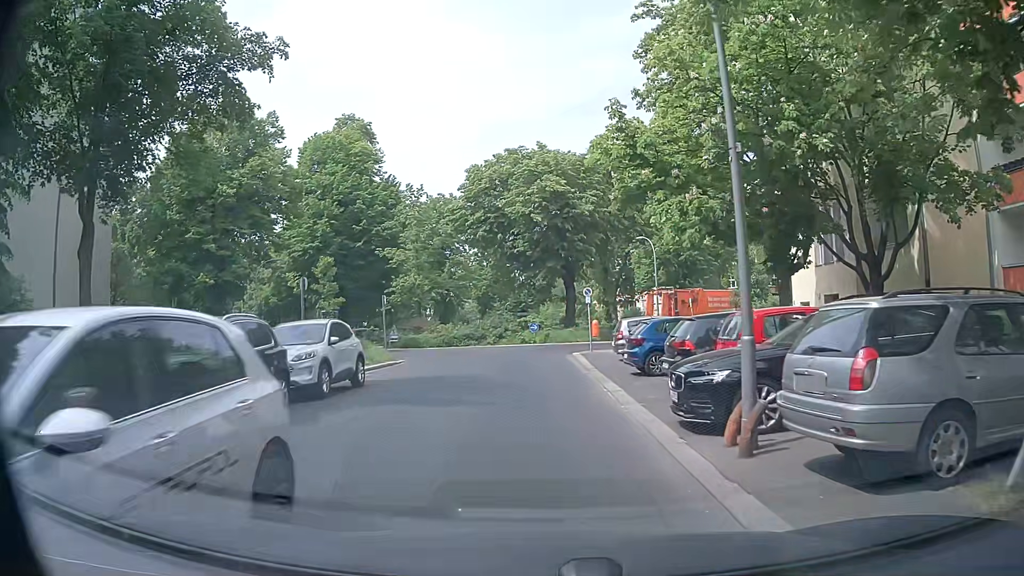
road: residential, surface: asphalt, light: Day
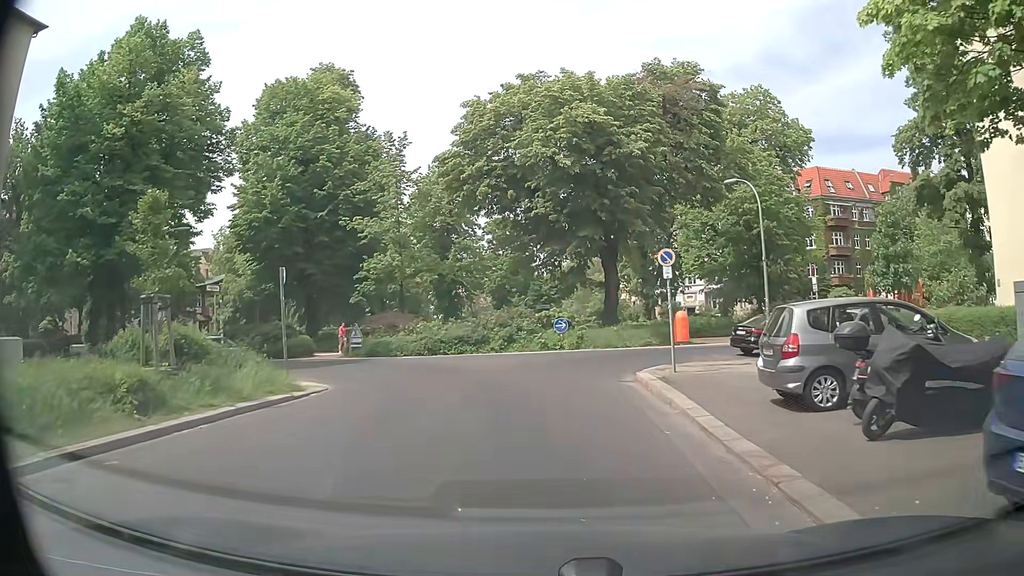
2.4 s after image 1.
(-0.2, +14.7) m; -1°
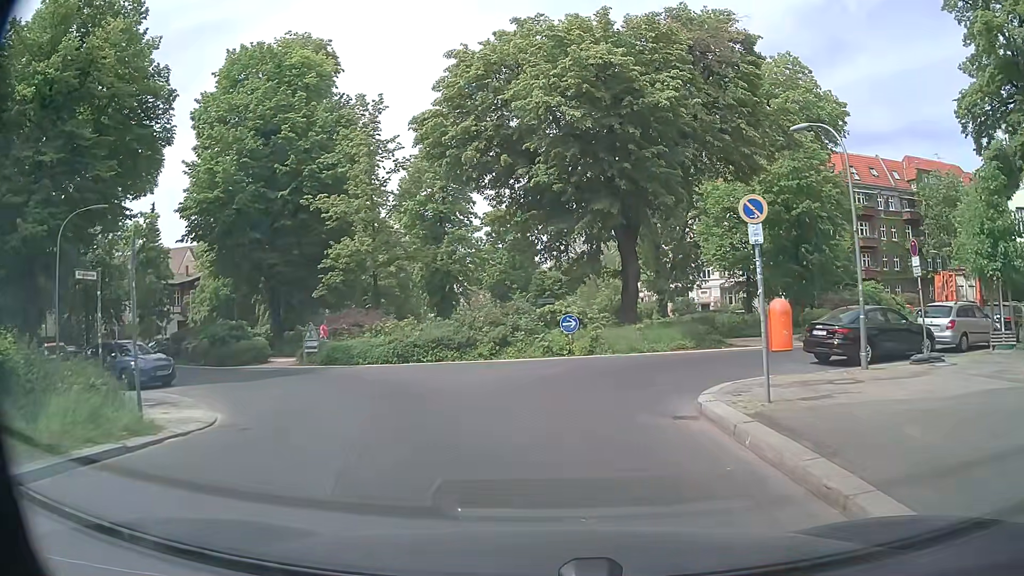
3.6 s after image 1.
(-0.1, +6.6) m; -1°
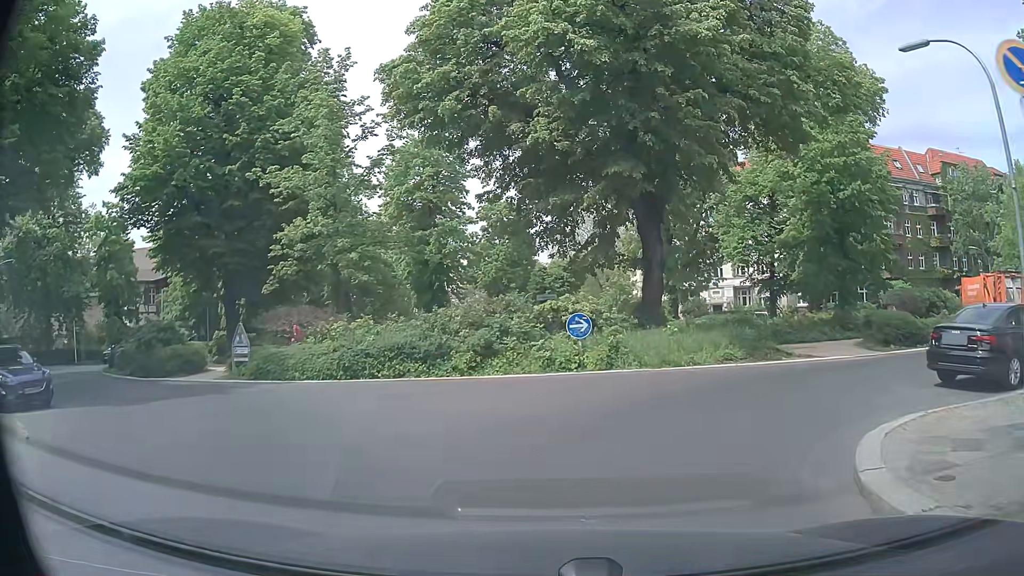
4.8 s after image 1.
(0.0, +6.2) m; +1°
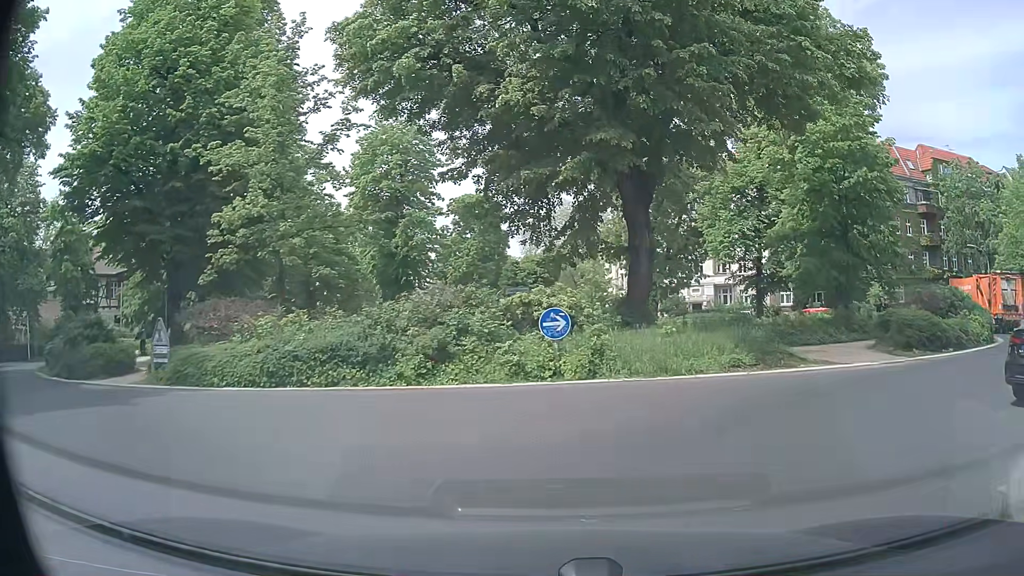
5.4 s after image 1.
(0.0, +3.1) m; +1°
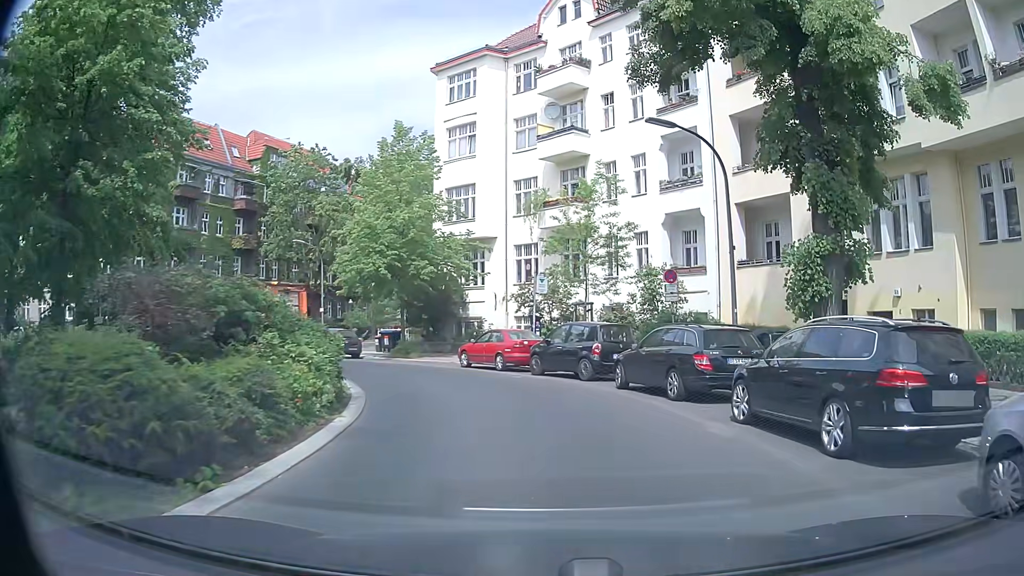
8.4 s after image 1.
(+7.2, +12.5) m; +59°
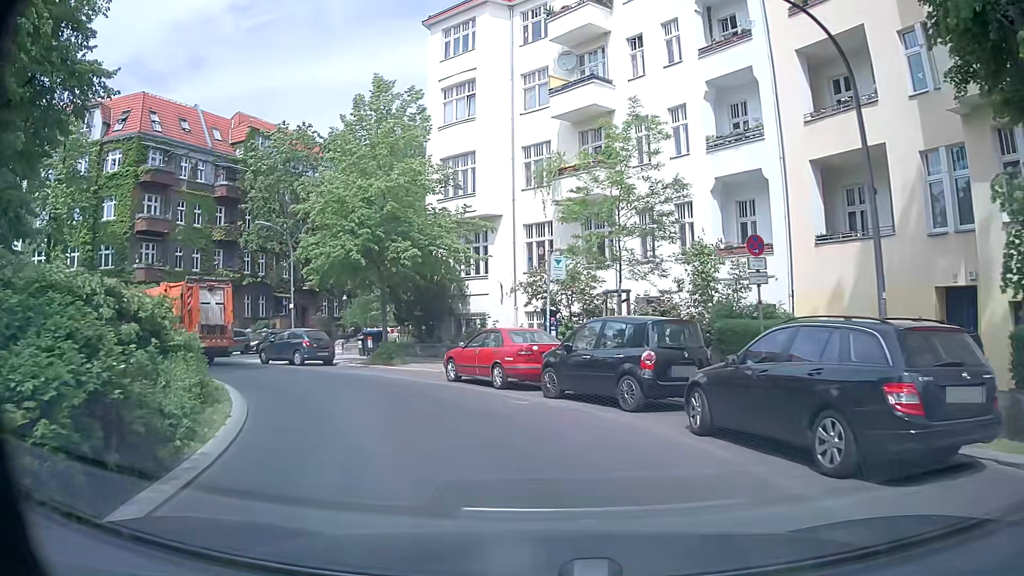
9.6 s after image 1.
(+0.1, +6.8) m; -1°
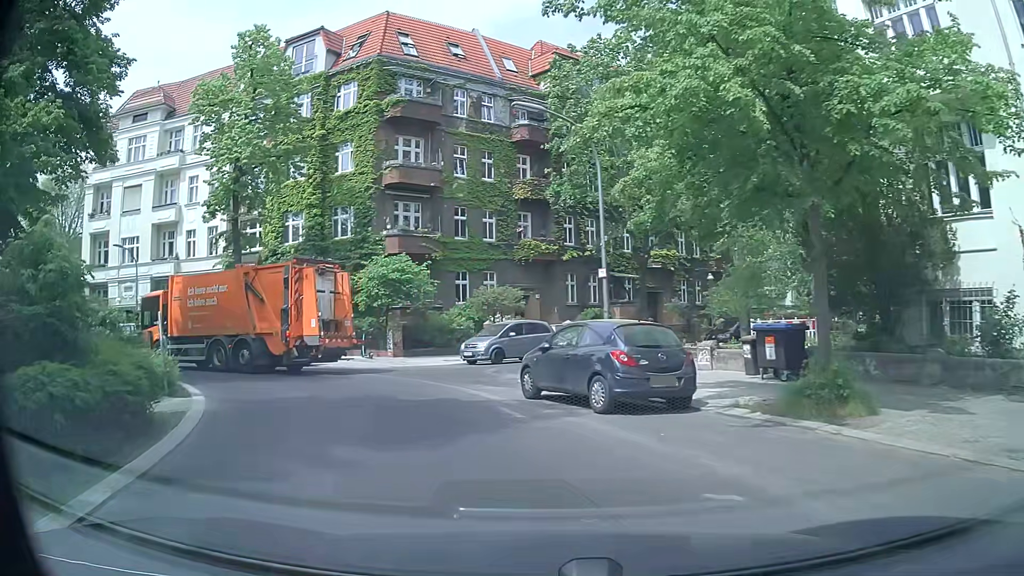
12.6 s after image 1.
(-3.7, +15.8) m; -30°
